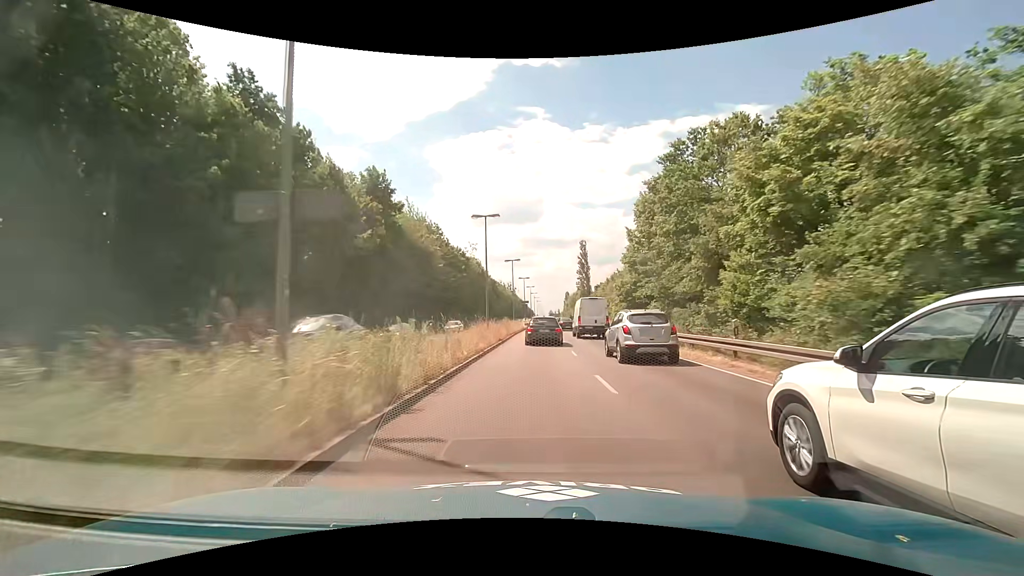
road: primary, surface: asphalt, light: Day
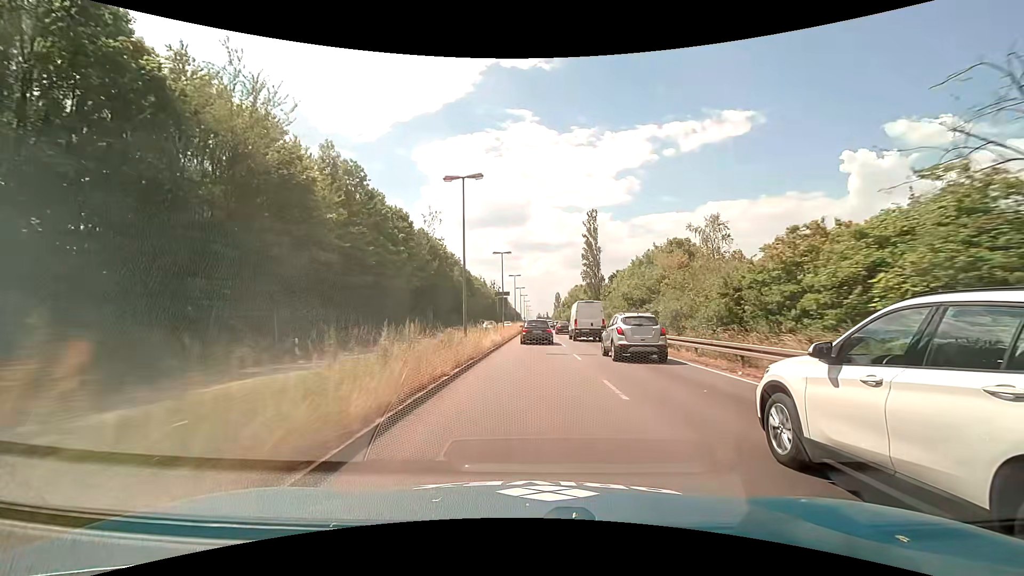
(+0.4, +36.7) m; +2°
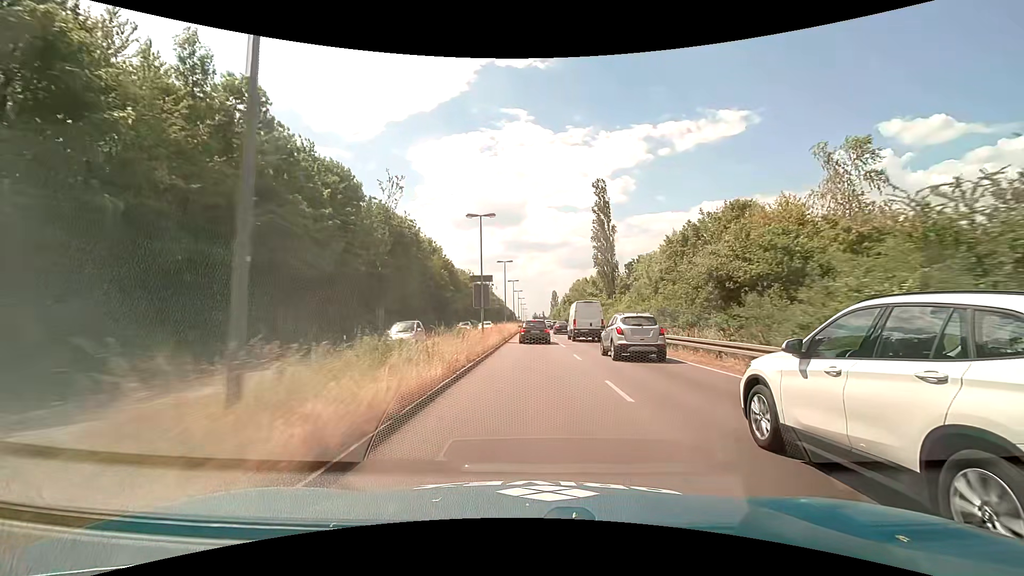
(-0.1, +18.3) m; 0°
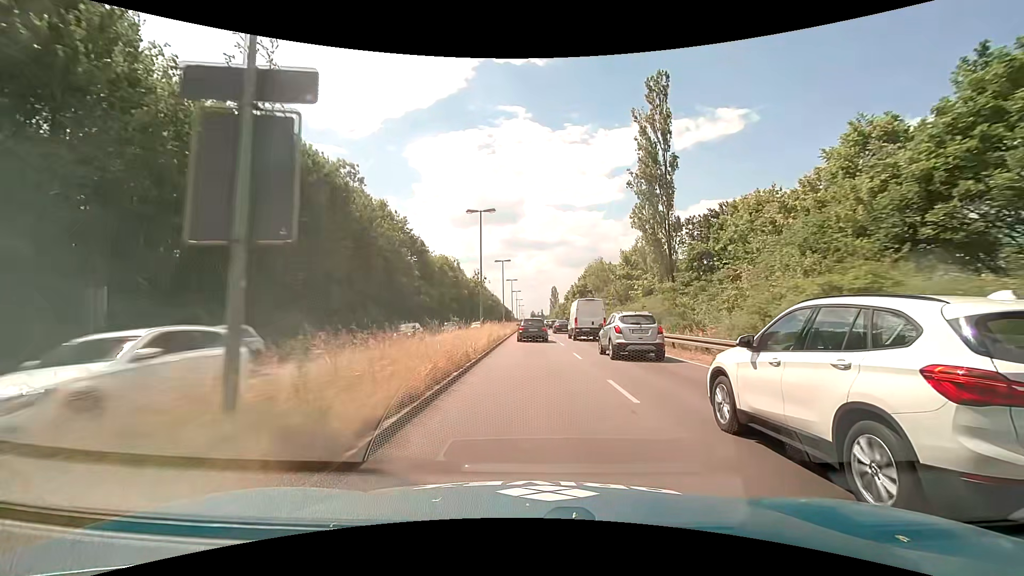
(+0.1, +27.1) m; 0°
(0, +10) (0, +20) (0, +30) (0, +40) (0, +50) (0, +60) (0, +70) (0, +80) (0, +90) (0, +100) m
